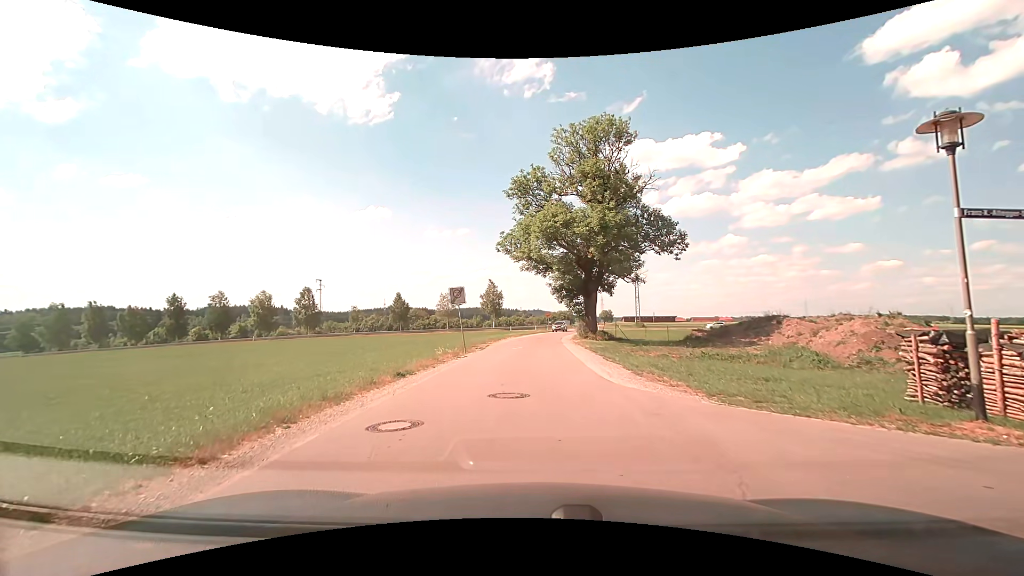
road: residential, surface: asphalt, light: Day
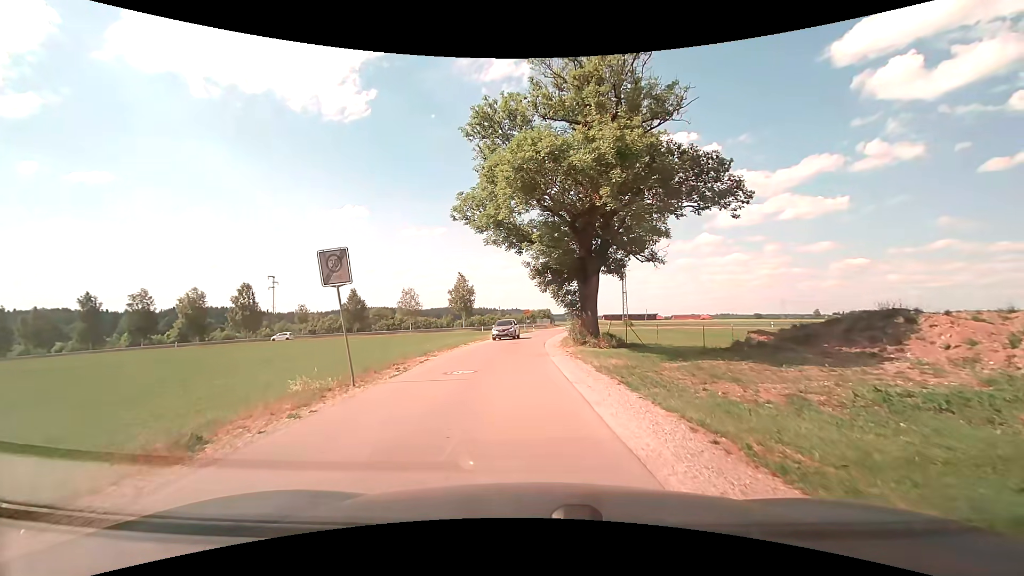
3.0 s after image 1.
(+0.3, +13.8) m; +3°
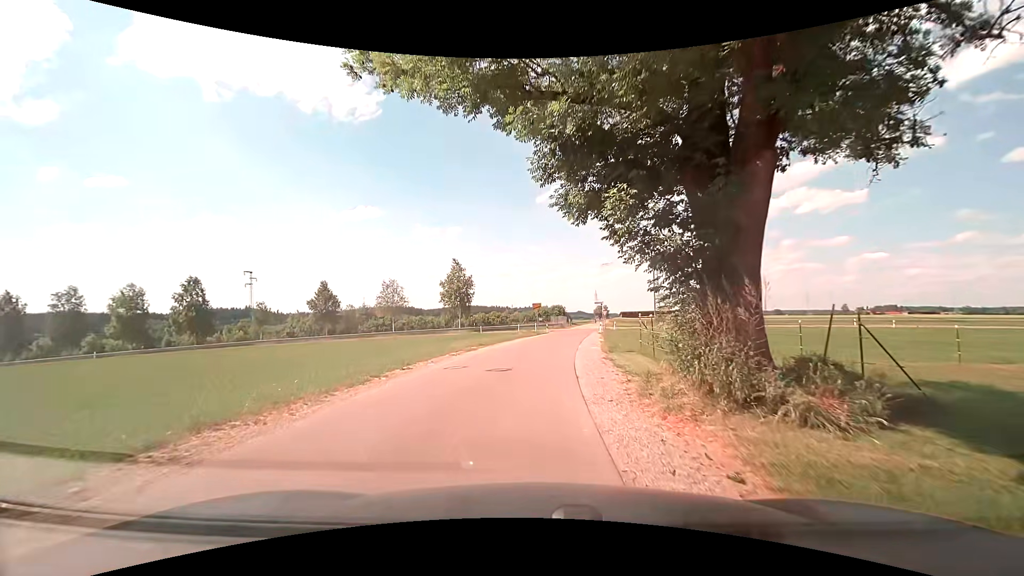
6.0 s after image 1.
(-0.1, +18.6) m; -1°
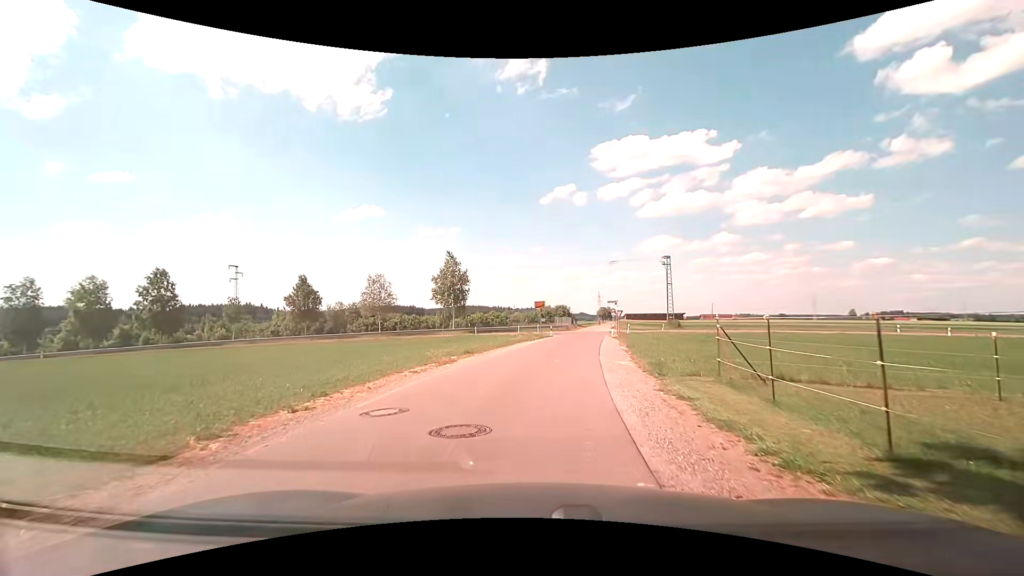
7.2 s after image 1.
(-0.1, +7.5) m; -1°
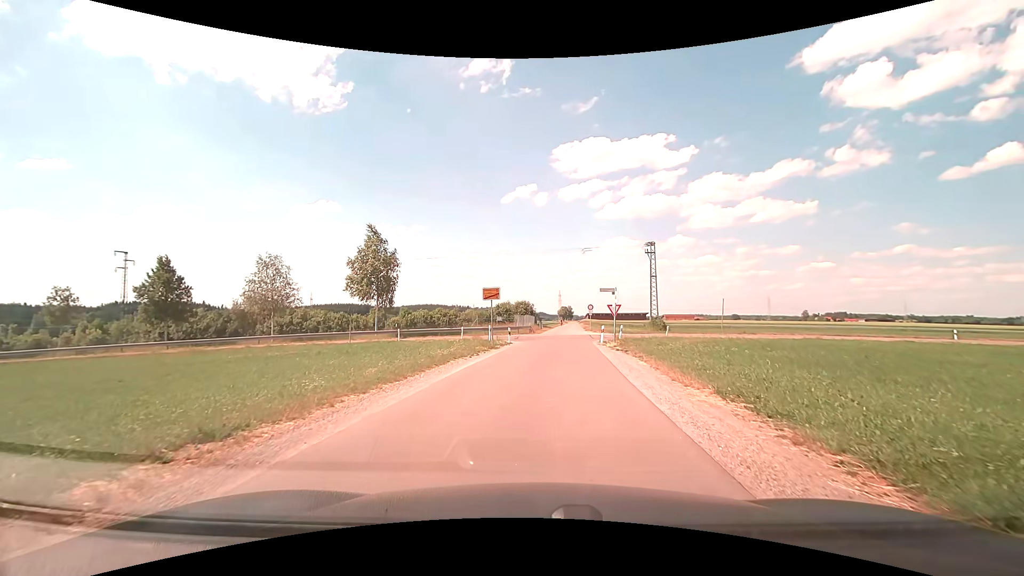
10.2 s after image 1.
(+0.4, +17.0) m; +4°
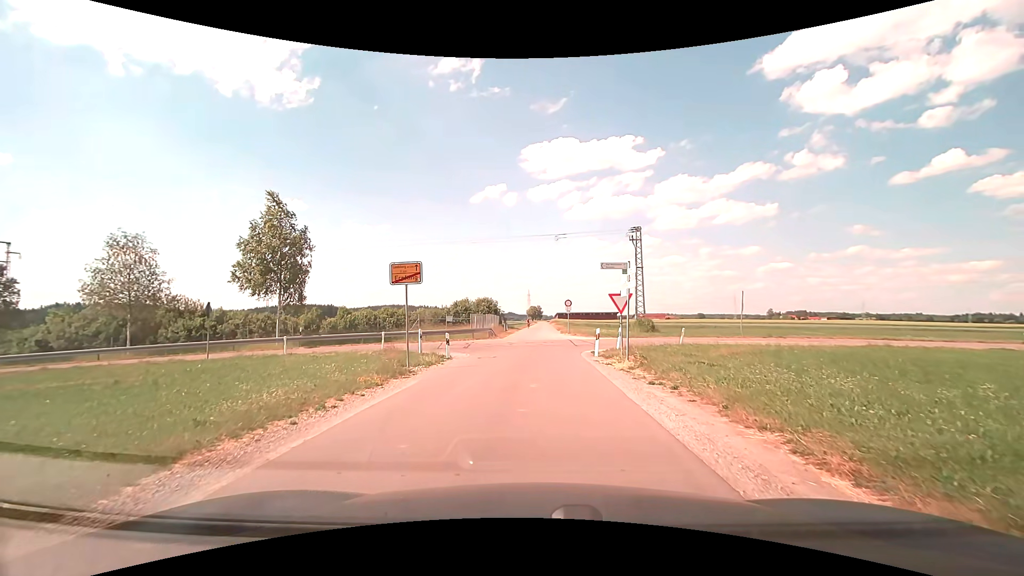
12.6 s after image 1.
(+0.5, +12.1) m; +4°
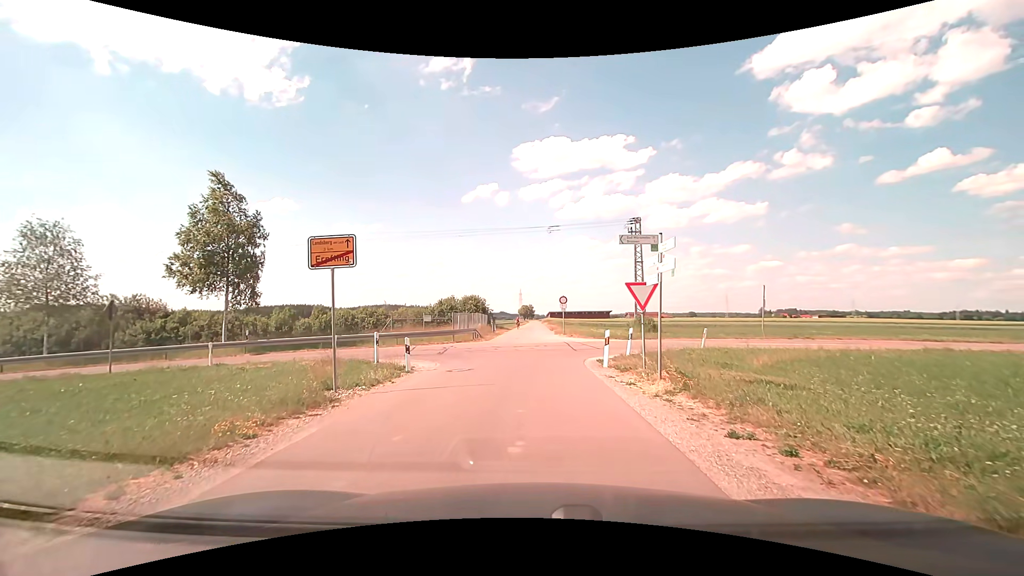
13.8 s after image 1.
(0.0, +4.8) m; +1°
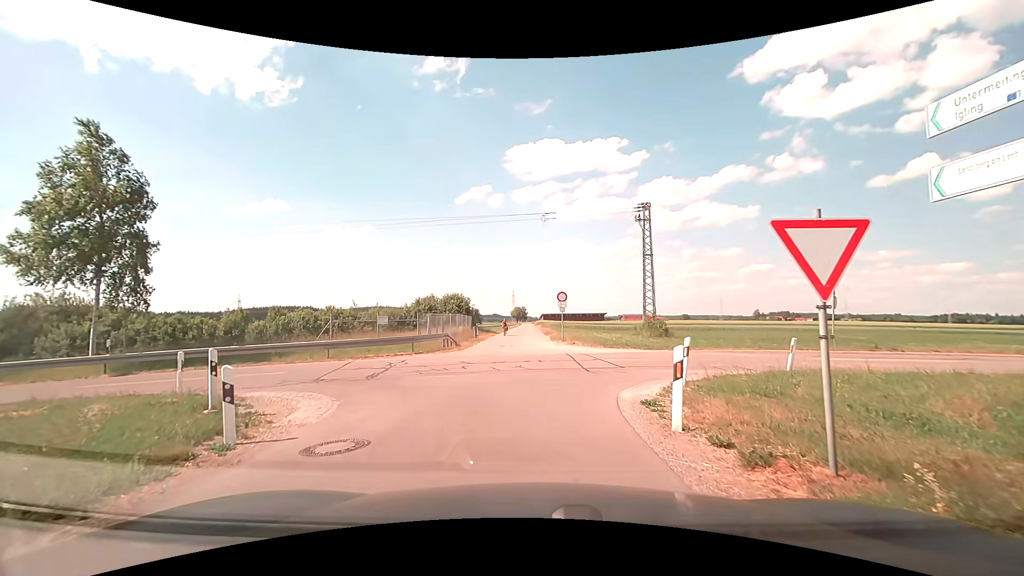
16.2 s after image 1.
(+0.1, +8.2) m; +1°
(0, +10) (+5, +18) (+15, +20) (+25, +22) (+35, +24) (+44, +26) (+54, +28) (+64, +29) (+74, +31) (+84, +33) m
